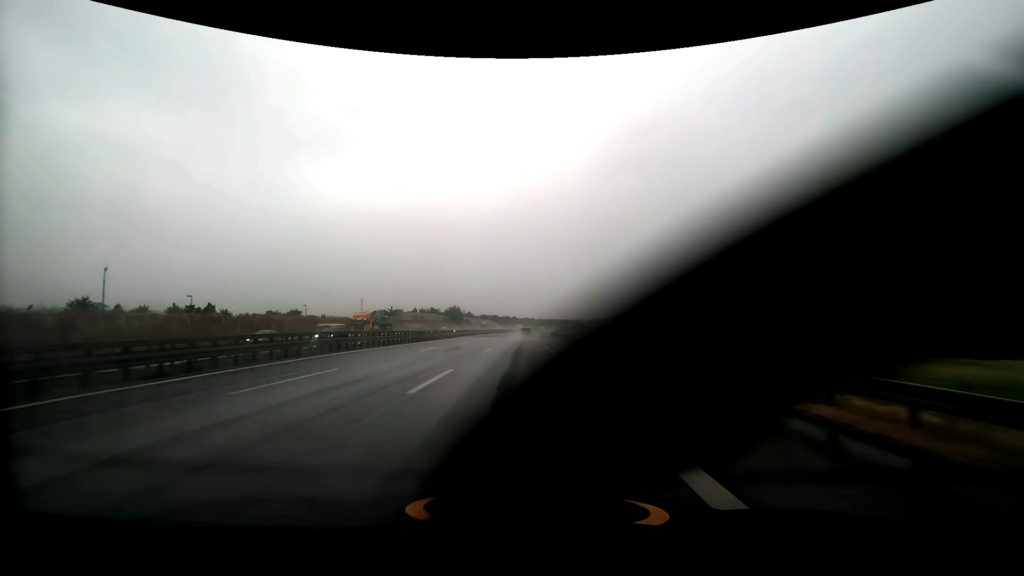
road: motorway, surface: asphalt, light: Day
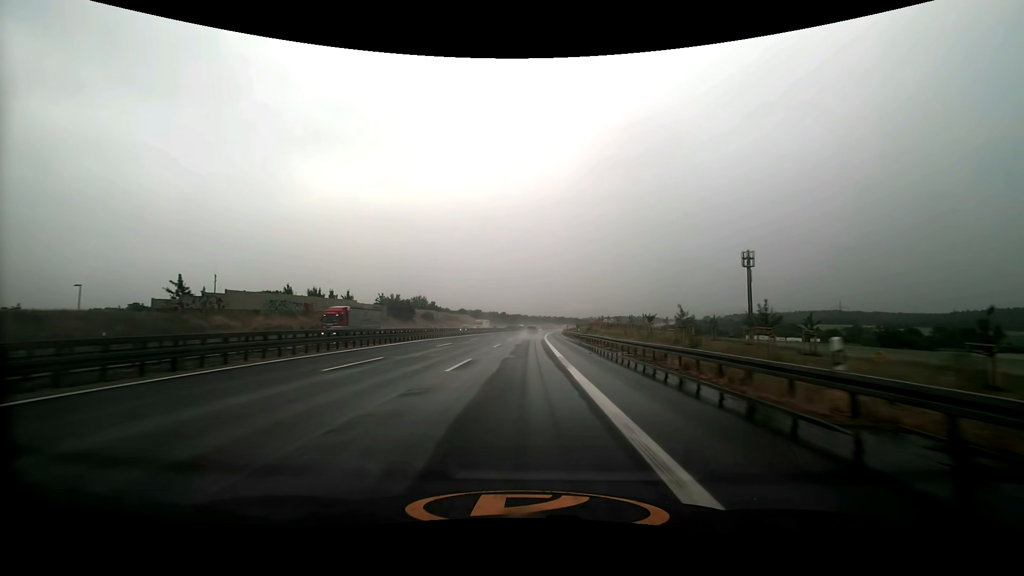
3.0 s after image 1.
(+0.6, +87.8) m; +1°
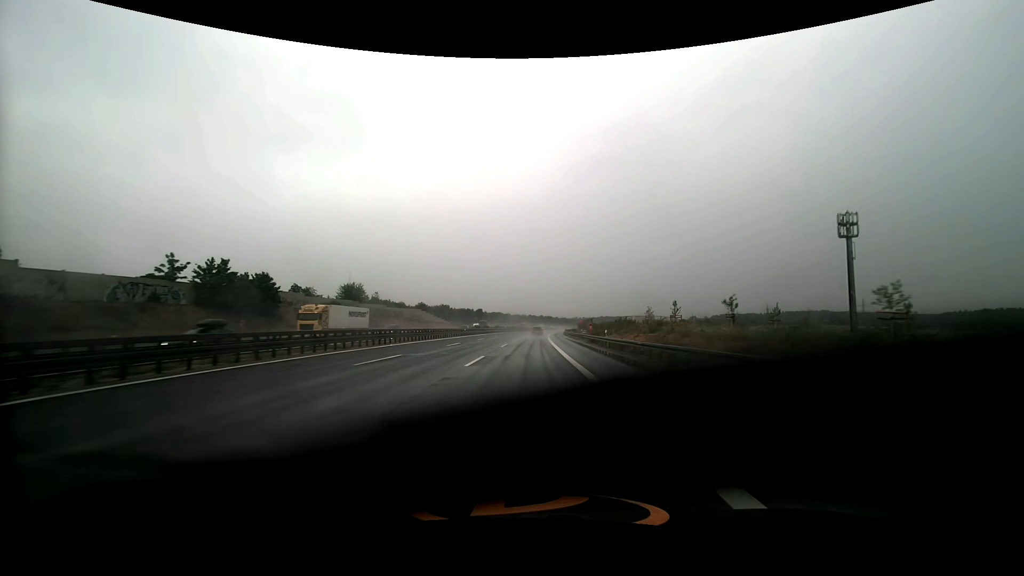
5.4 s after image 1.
(+0.9, +70.2) m; +2°
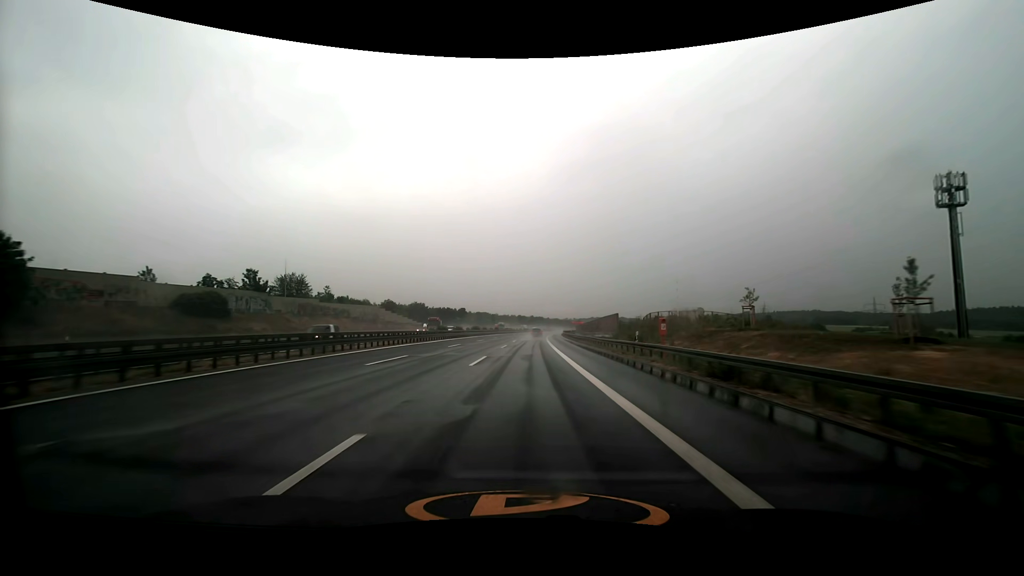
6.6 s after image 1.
(+0.4, +34.6) m; +1°
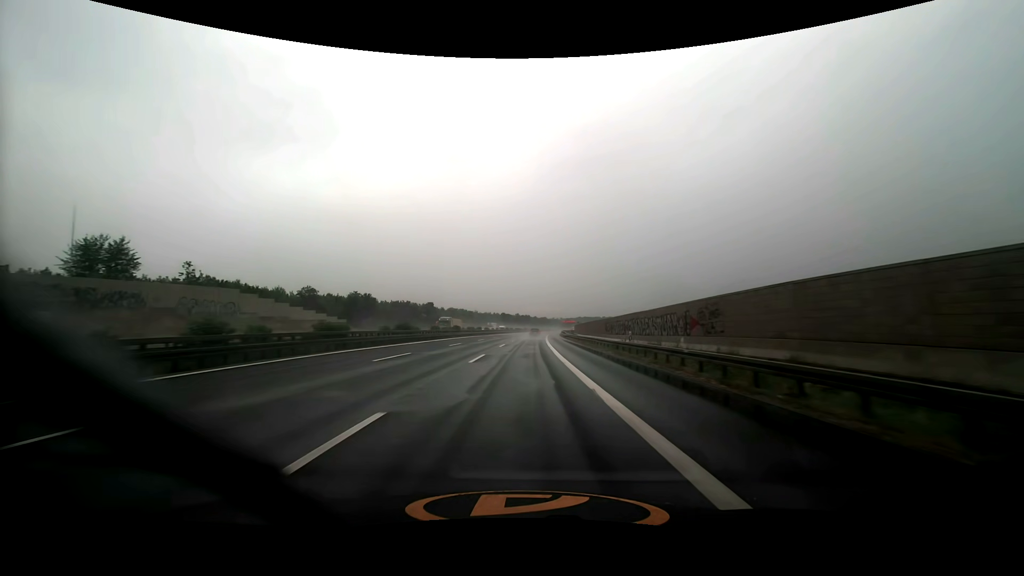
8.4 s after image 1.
(+0.7, +52.4) m; +2°
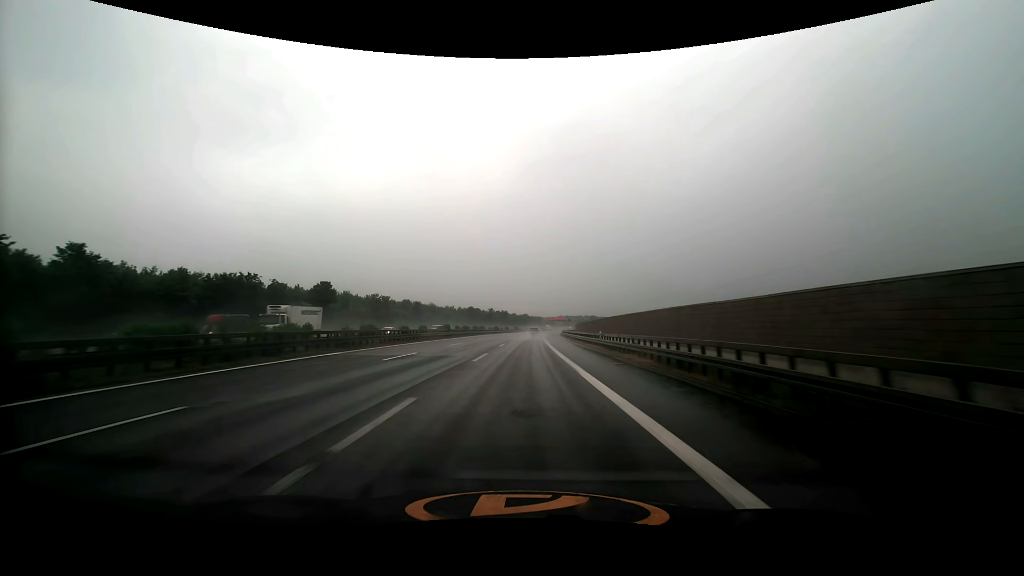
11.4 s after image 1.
(+1.9, +89.1) m; +2°
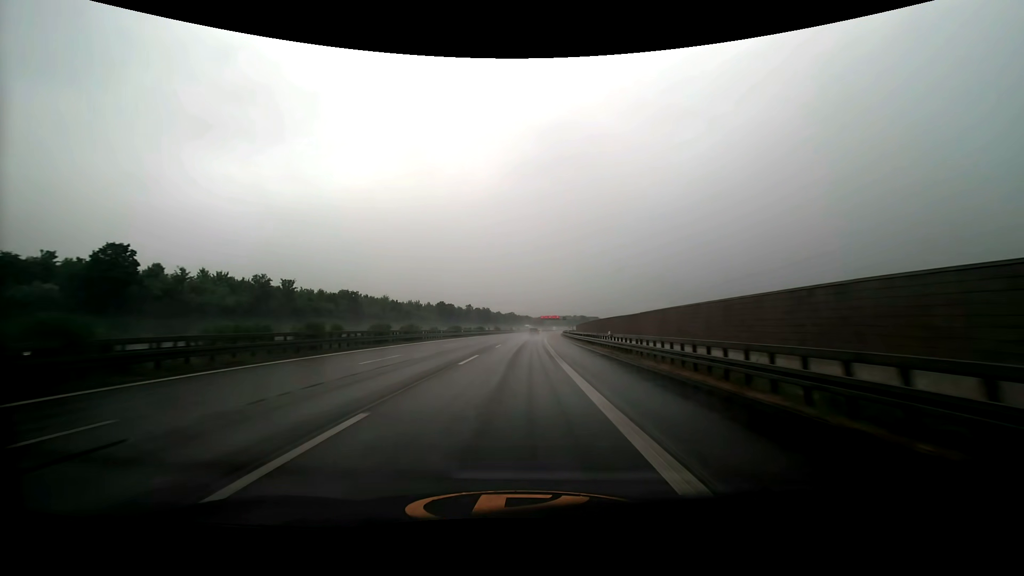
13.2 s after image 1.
(+0.7, +54.1) m; +1°
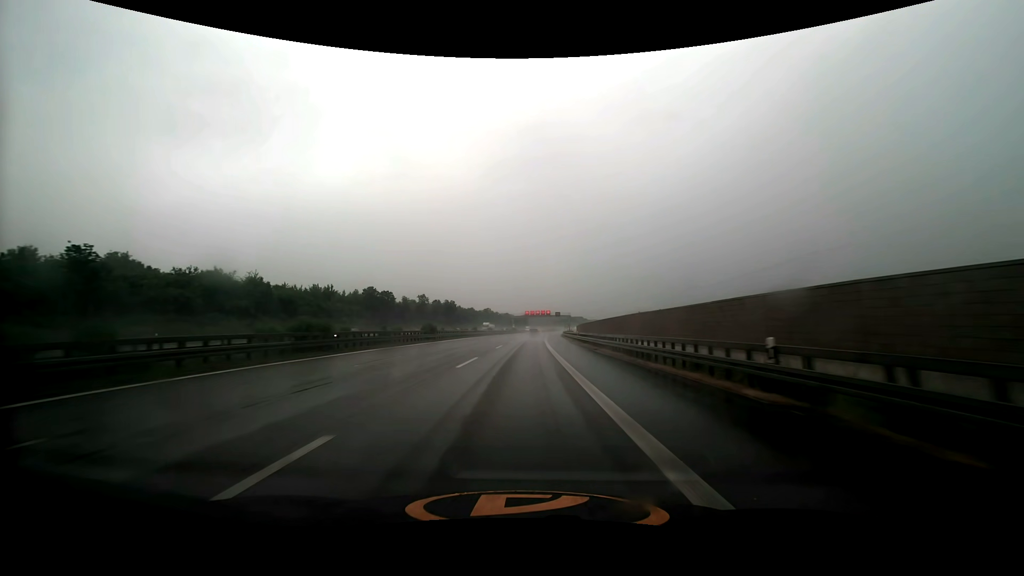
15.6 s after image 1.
(+1.2, +72.6) m; +2°
(0, +10) (0, +20) (0, +30) (0, +40) (+1, +50) (+1, +60) (+1, +70) (+2, +80) (+2, +90) (+3, +100) m
